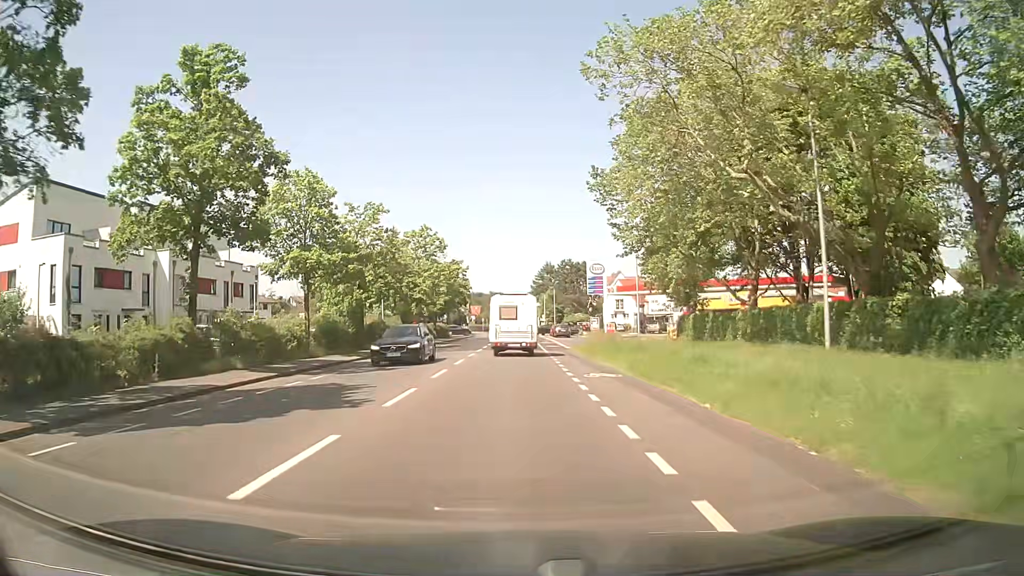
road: secondary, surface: asphalt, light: Day
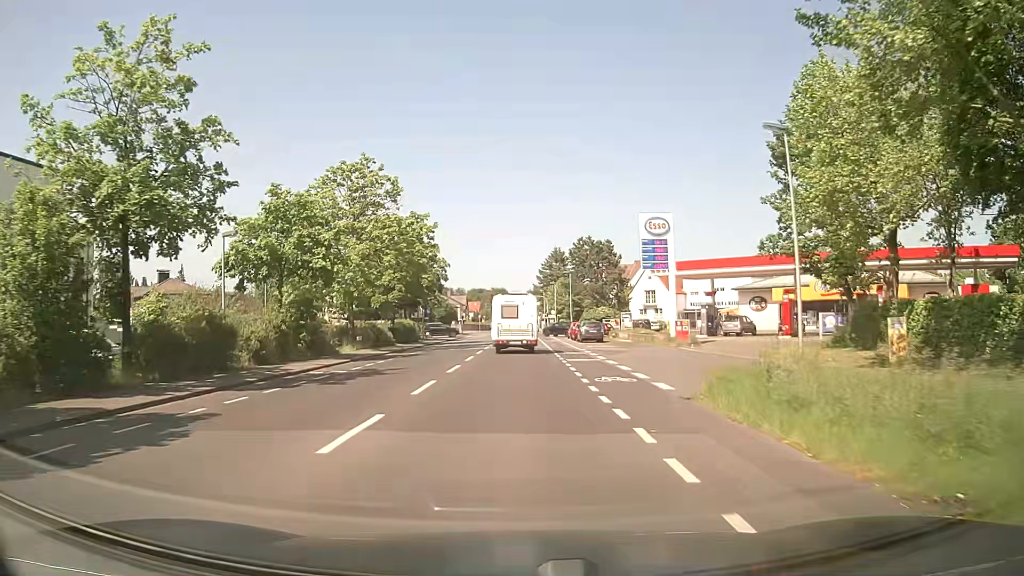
(0.0, +28.3) m; -1°
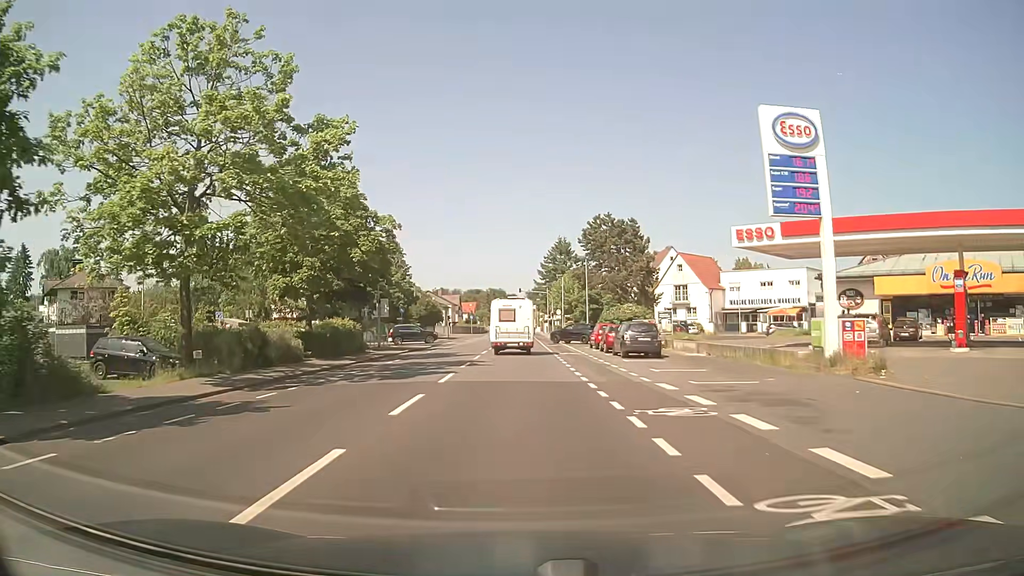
(+0.1, +20.7) m; 0°
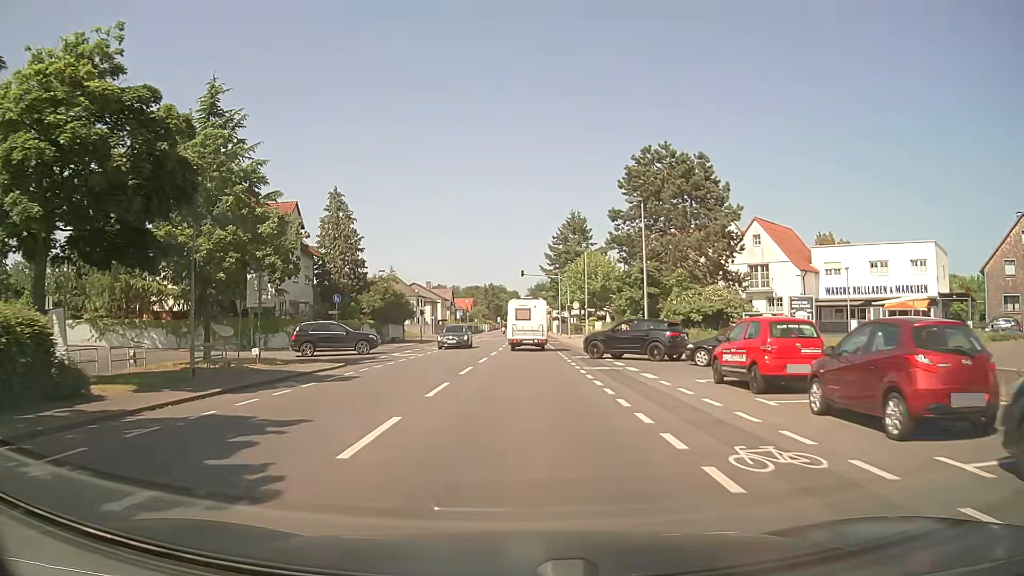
(0.0, +27.7) m; 0°
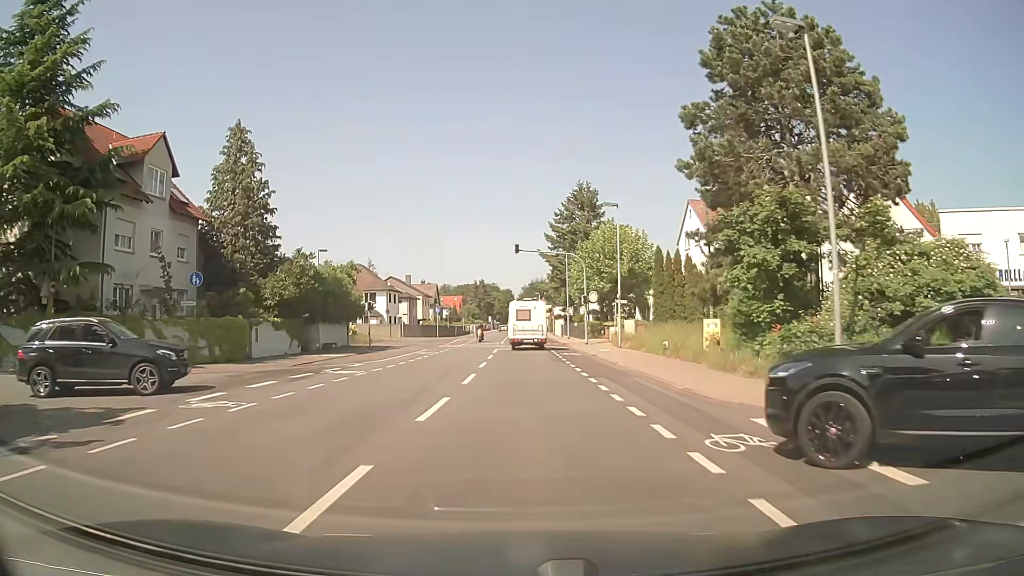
(+0.1, +21.3) m; +1°
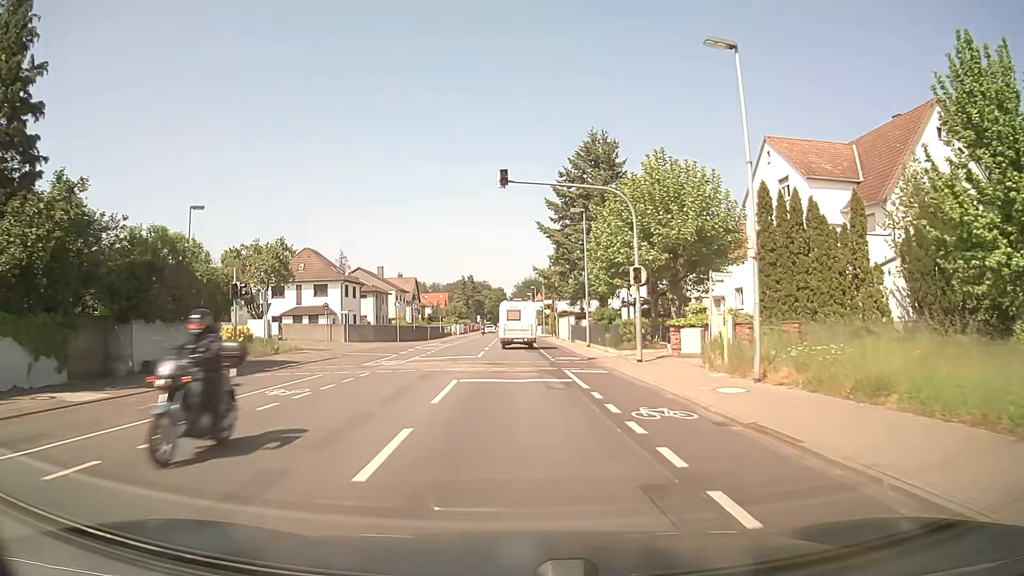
(+0.1, +21.7) m; 0°
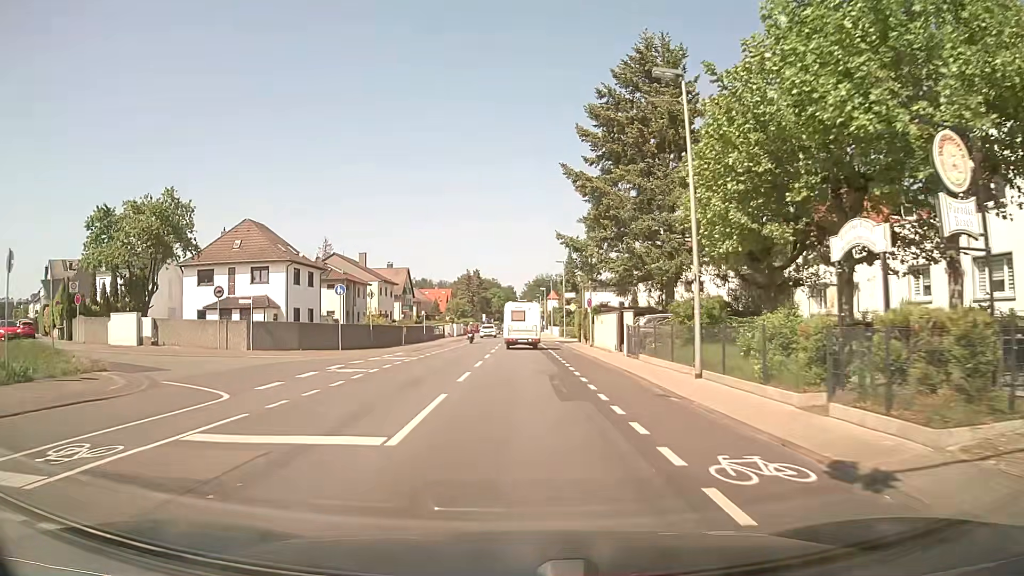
(-0.1, +21.3) m; -1°
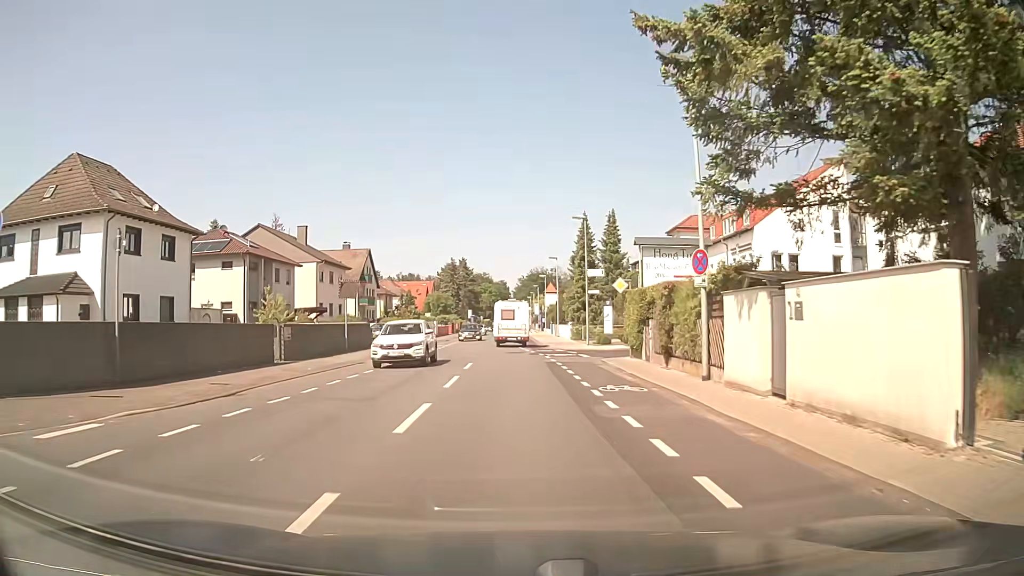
(+0.3, +25.6) m; +1°
(0, +10) (0, +20) (+3, +29) (+13, +31) (+23, +31) (+33, +32) (+43, +32) (+53, +33) (+63, +33) (+73, +33) m
